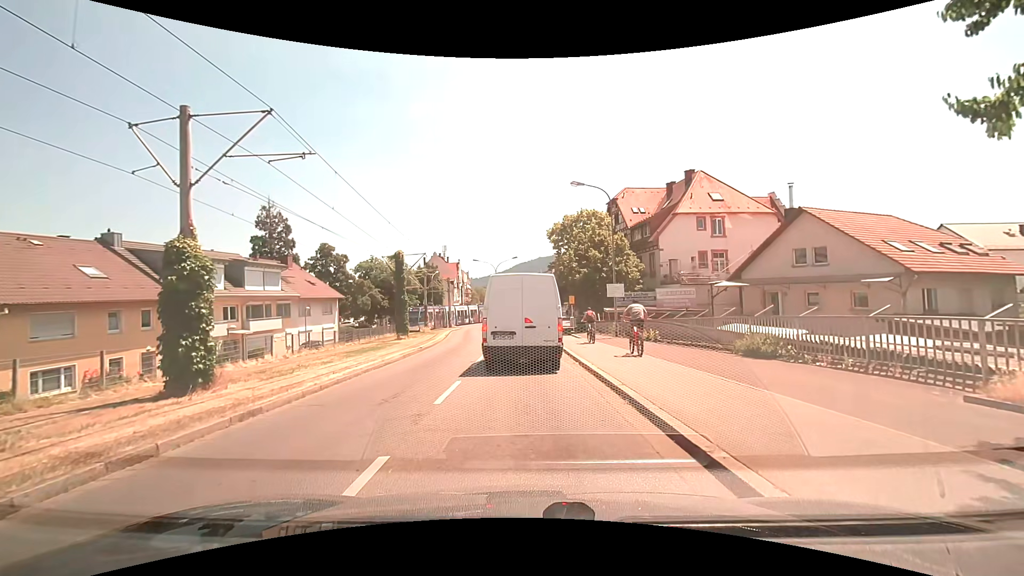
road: tertiary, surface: asphalt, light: Day
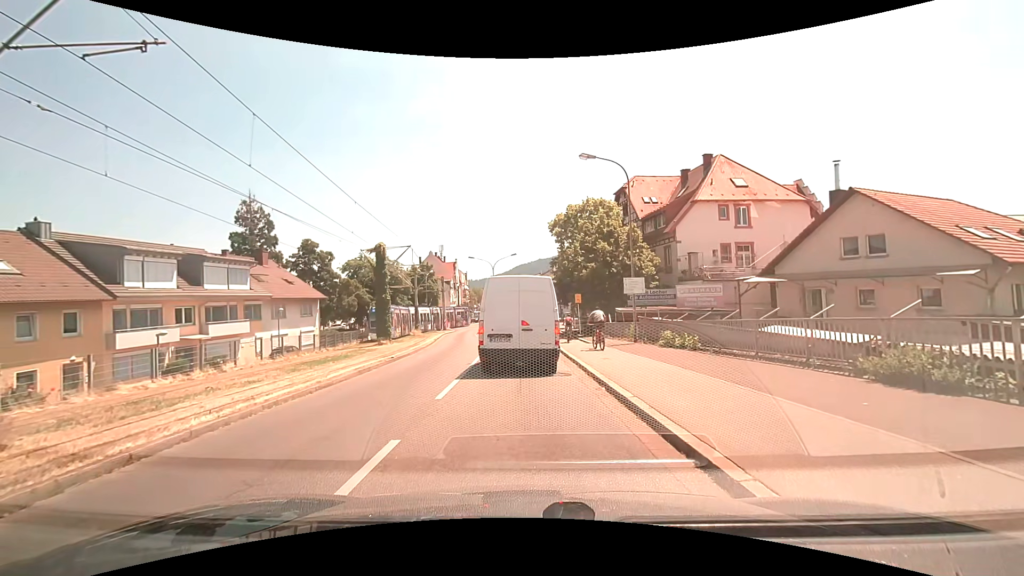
(0.0, +5.2) m; 0°
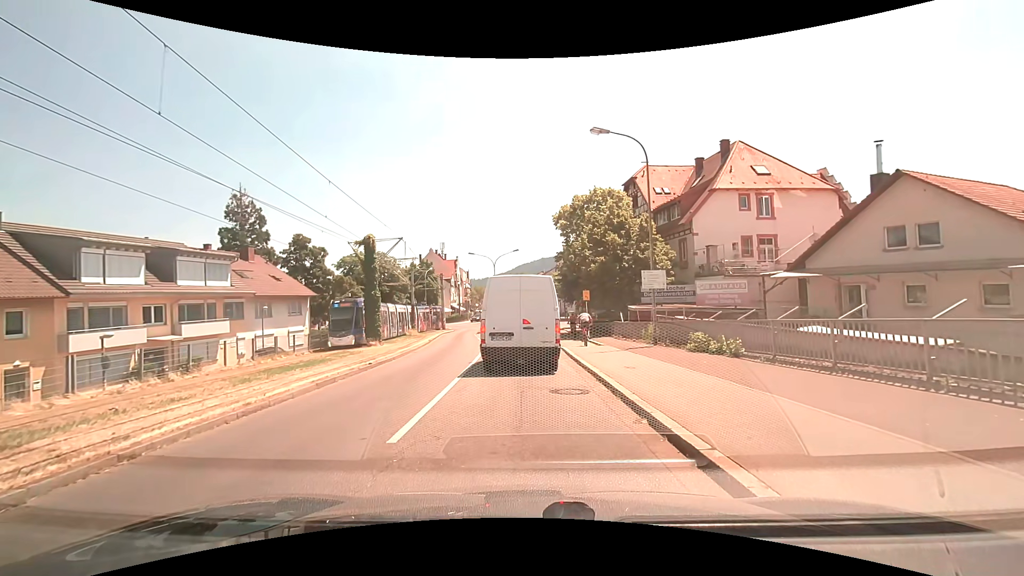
(0.0, +3.2) m; 0°
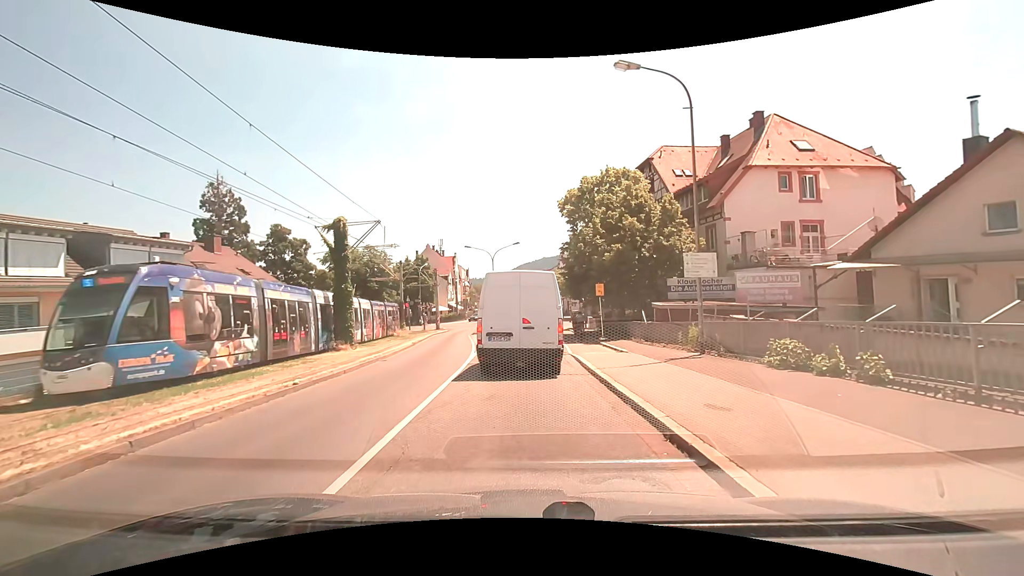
(0.0, +5.5) m; 0°
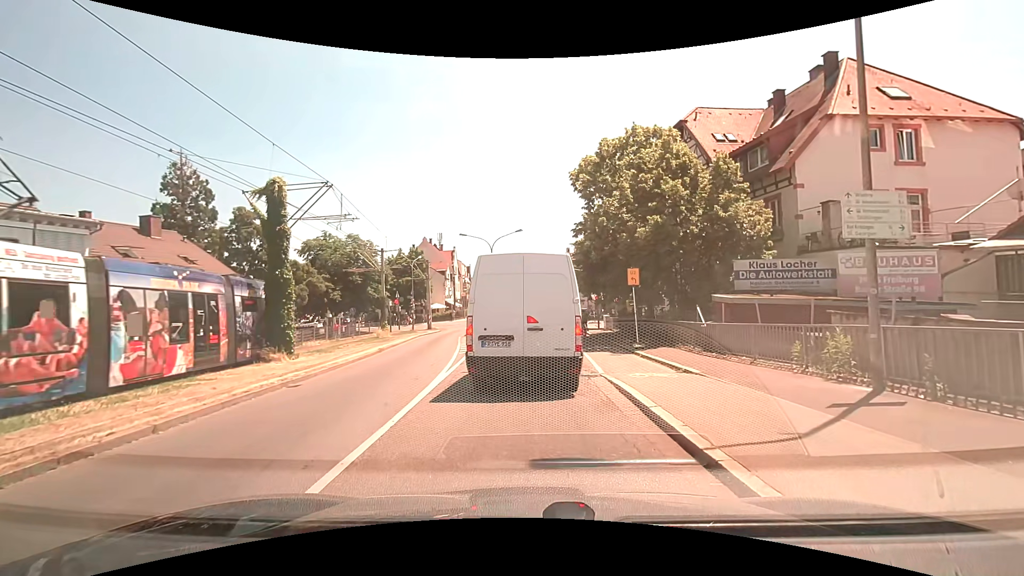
(-0.1, +7.5) m; -1°
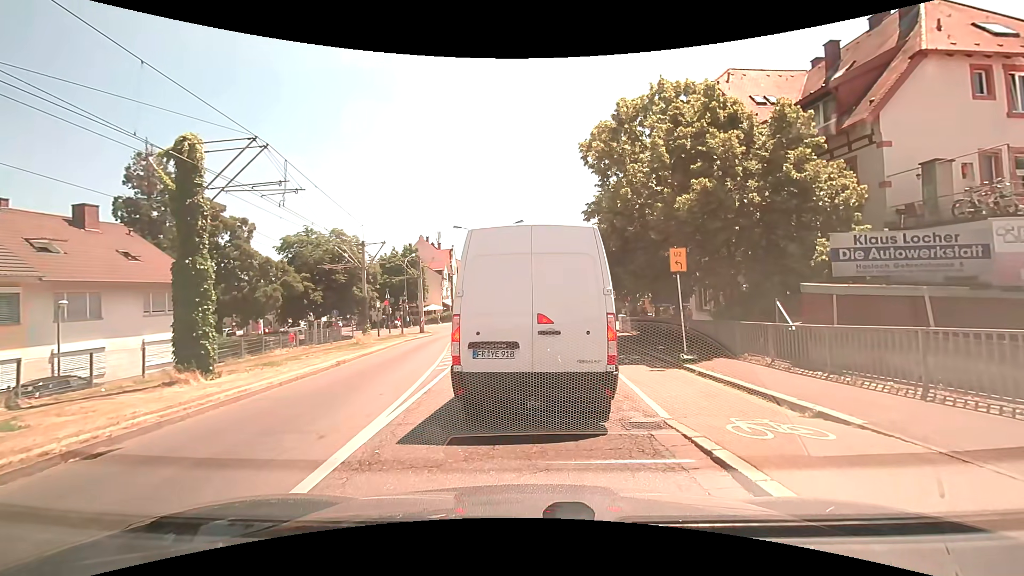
(0.0, +5.2) m; 0°
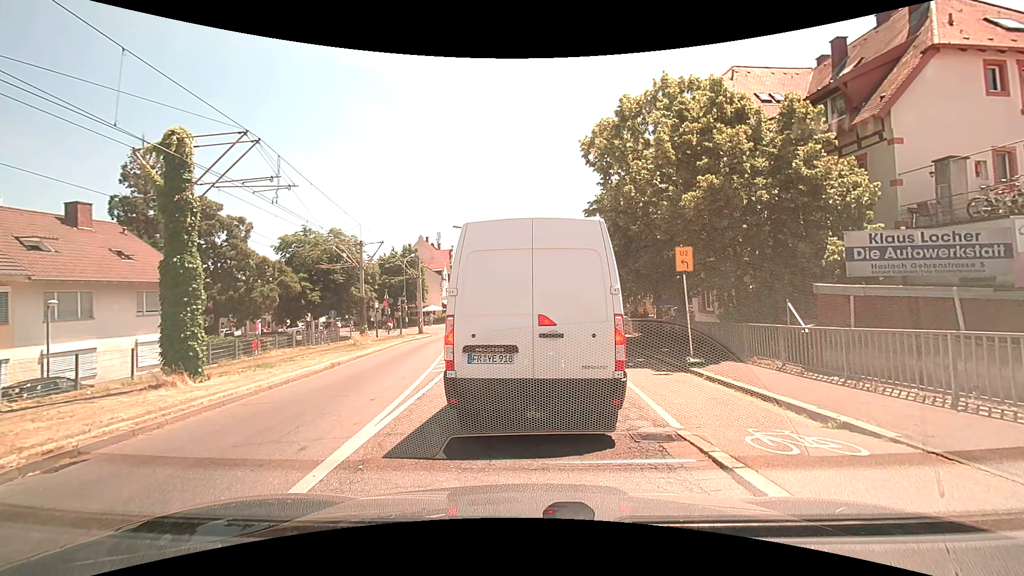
(0.0, +0.6) m; 0°
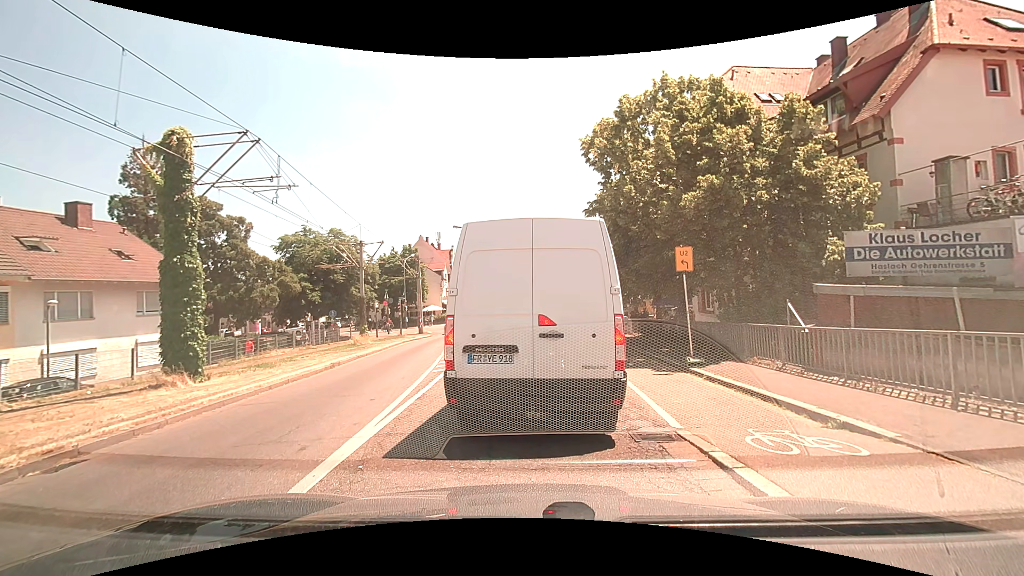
(0.0, 0.0) m; 0°
